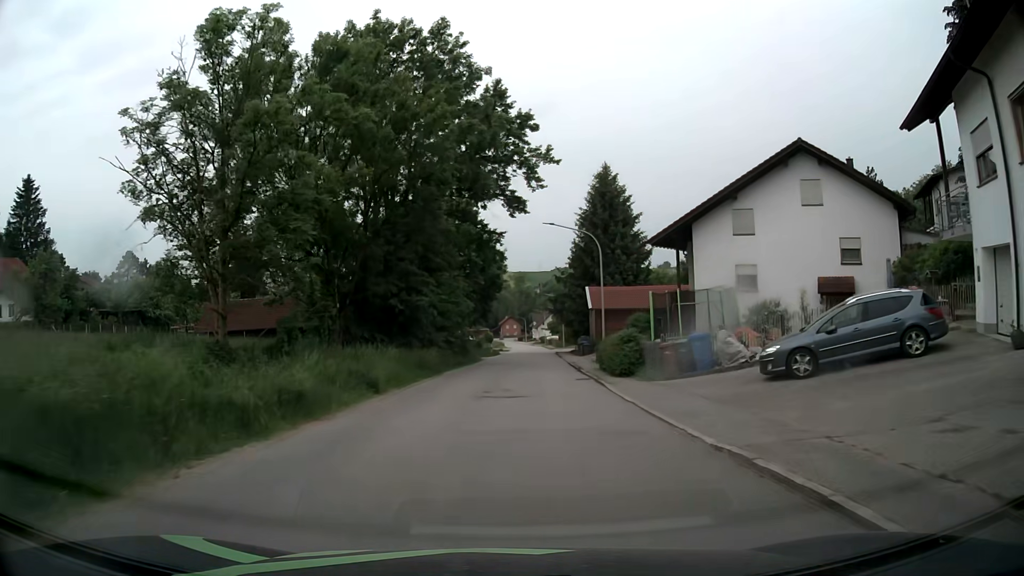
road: tertiary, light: Day
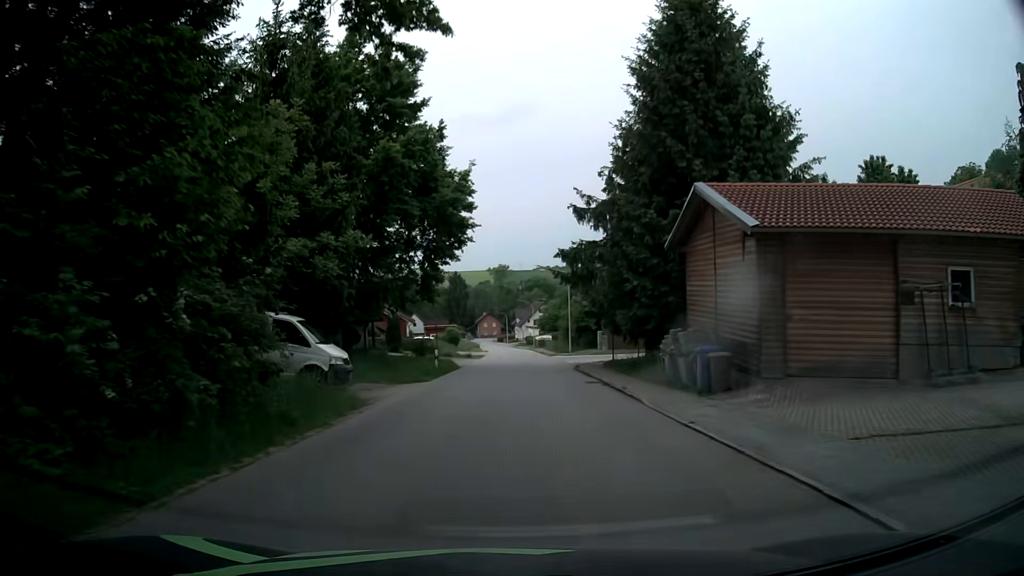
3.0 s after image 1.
(+0.7, +34.8) m; +2°
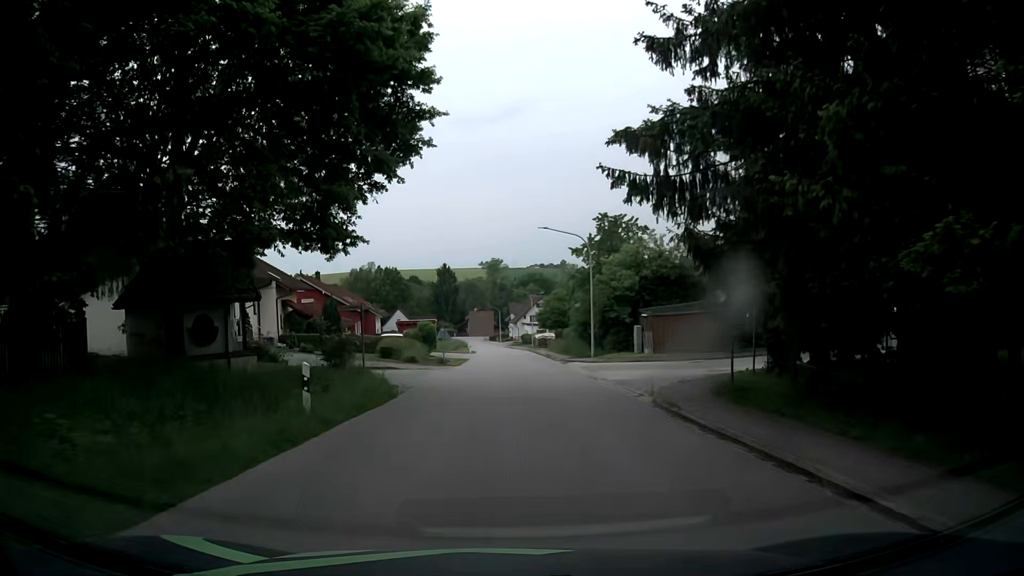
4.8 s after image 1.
(-0.1, +18.3) m; 0°
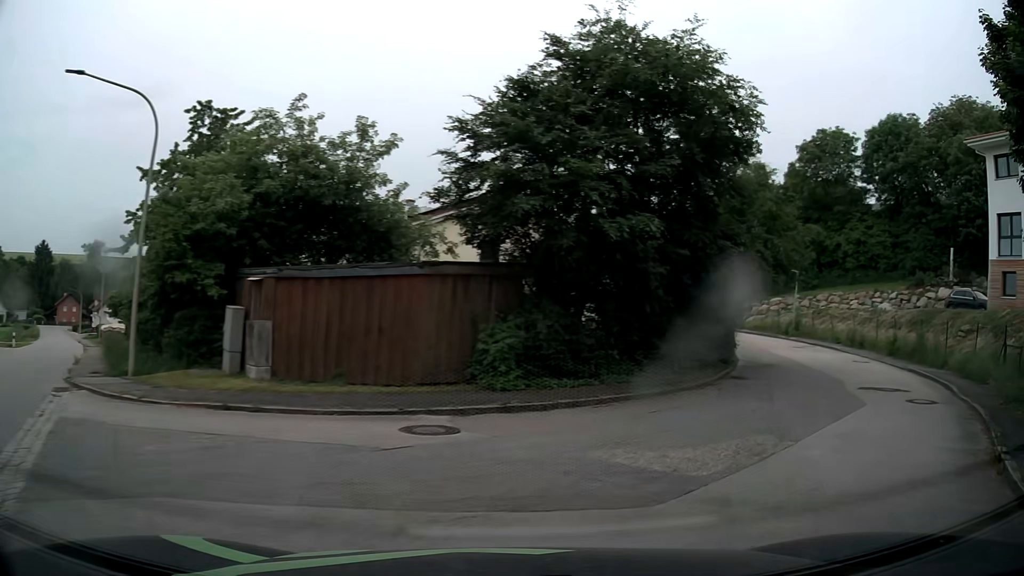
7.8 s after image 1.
(+3.0, +21.4) m; +33°
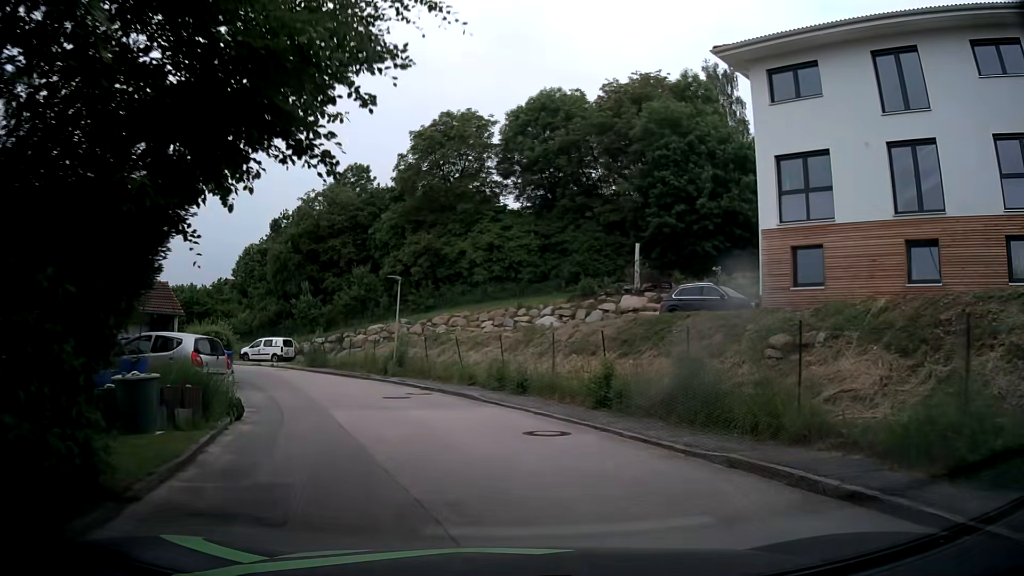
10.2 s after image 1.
(+6.3, +13.9) m; +33°
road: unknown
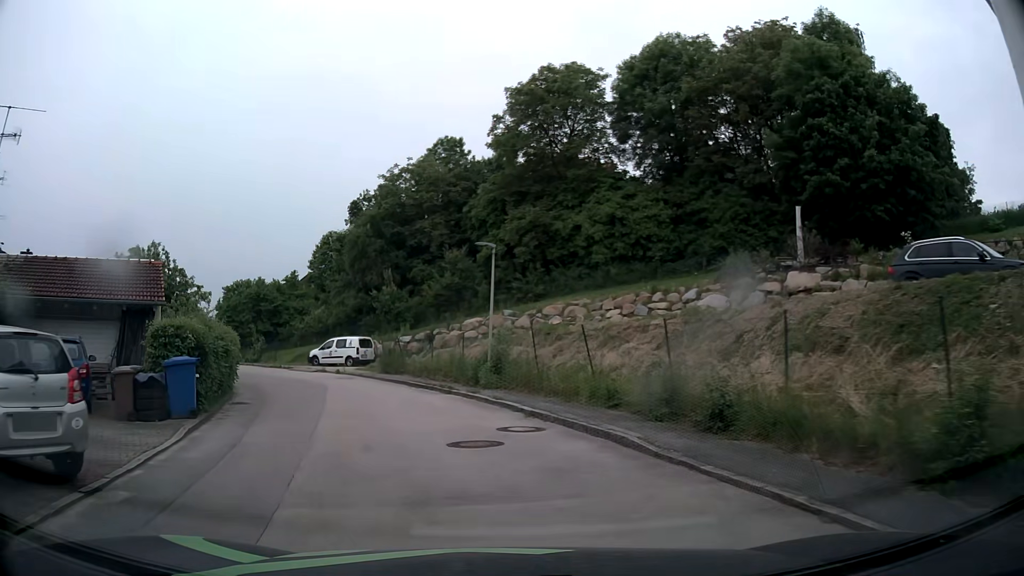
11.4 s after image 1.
(-0.8, +9.0) m; -9°
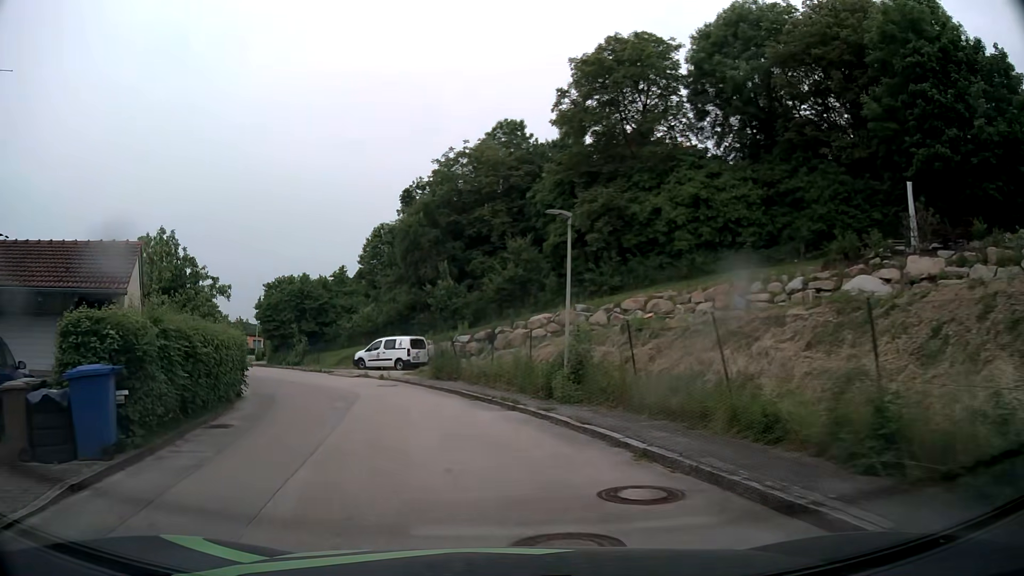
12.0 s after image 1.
(-0.3, +4.8) m; -7°
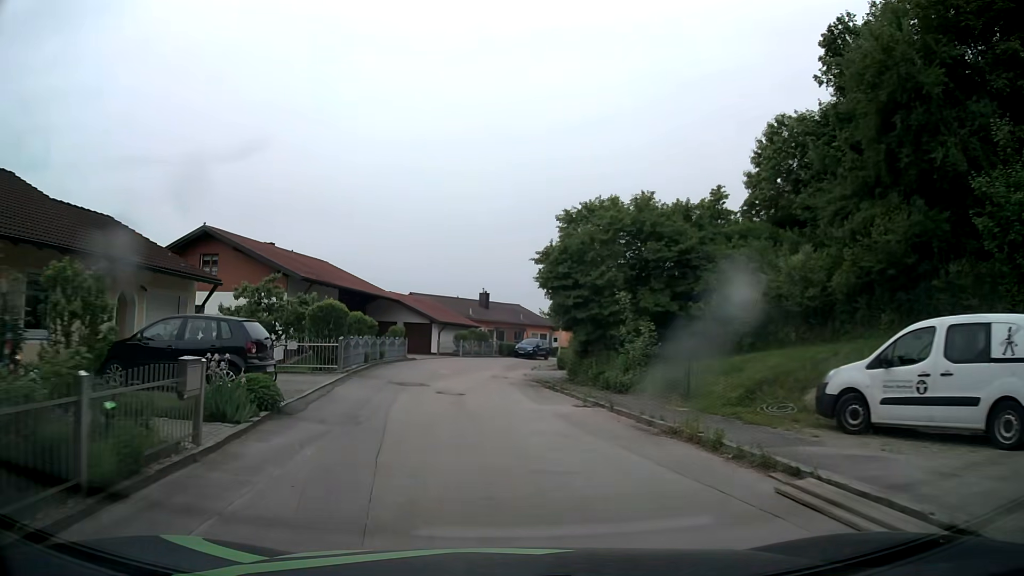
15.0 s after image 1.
(-6.9, +25.9) m; -28°
(0, +10) (-1, +20) (-1, +30) (-1, +40) (+2, +50) (+6, +59) (+11, +67) (+18, +75) (+26, +81) (+34, +87) m
